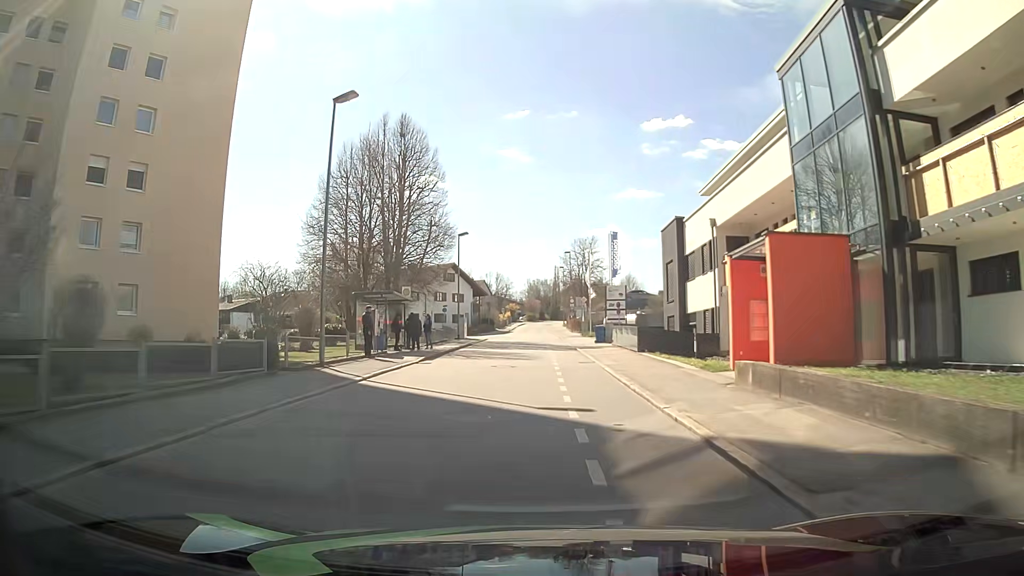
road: residential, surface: asphalt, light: Day
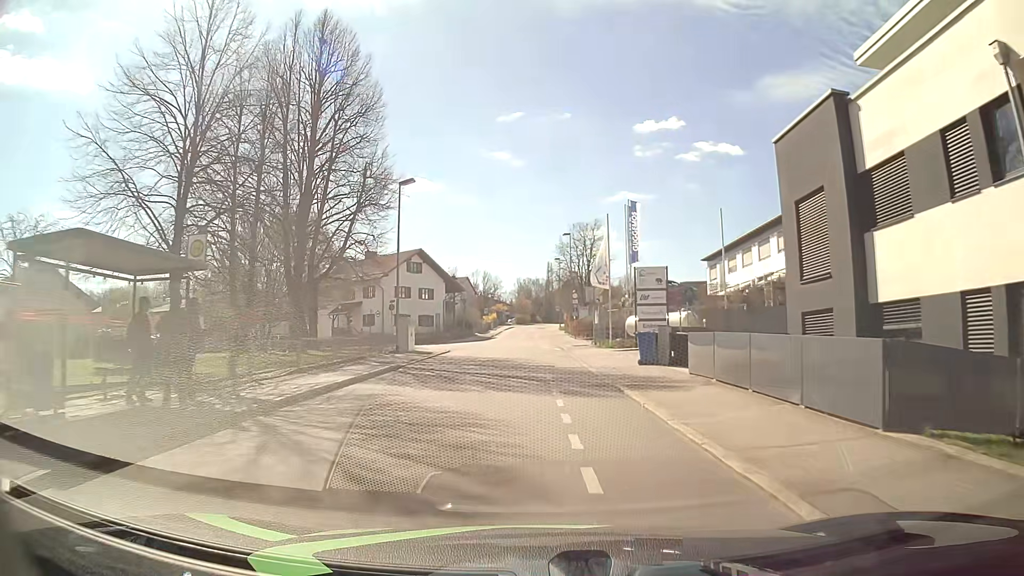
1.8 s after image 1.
(+0.3, +19.9) m; +1°
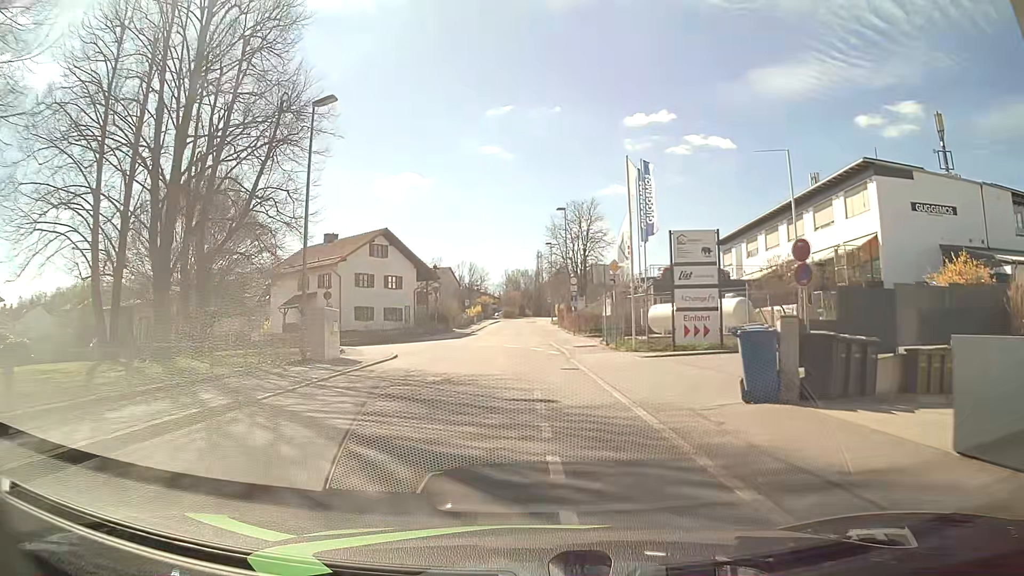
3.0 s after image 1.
(+0.2, +11.5) m; +2°
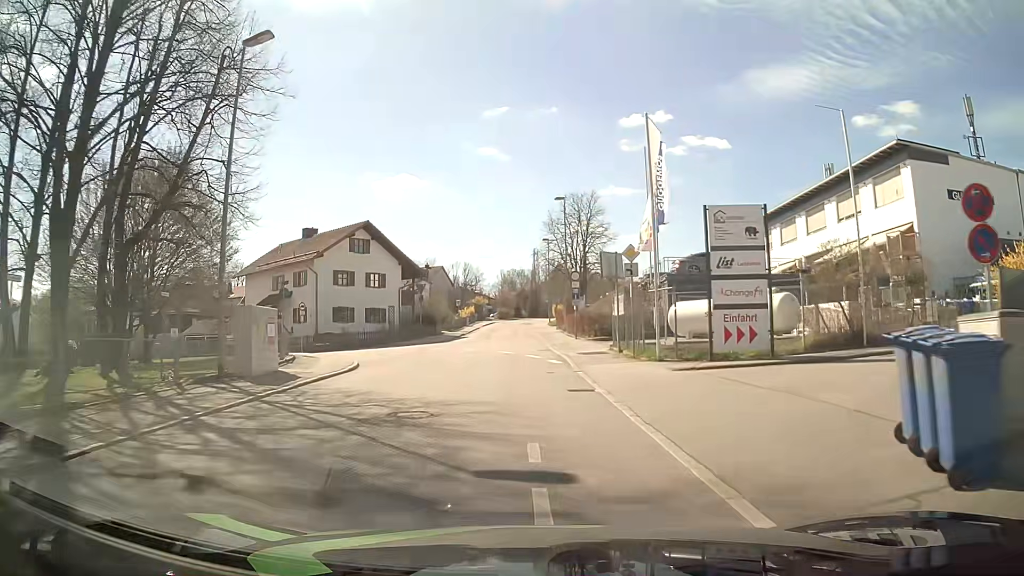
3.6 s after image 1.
(0.0, +5.3) m; 0°
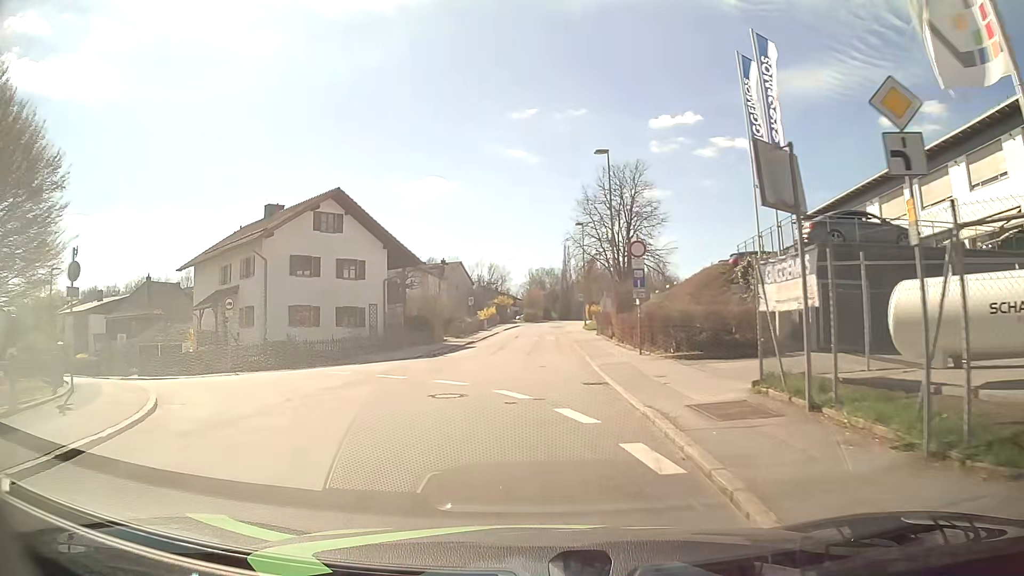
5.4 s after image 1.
(-0.2, +14.7) m; -2°
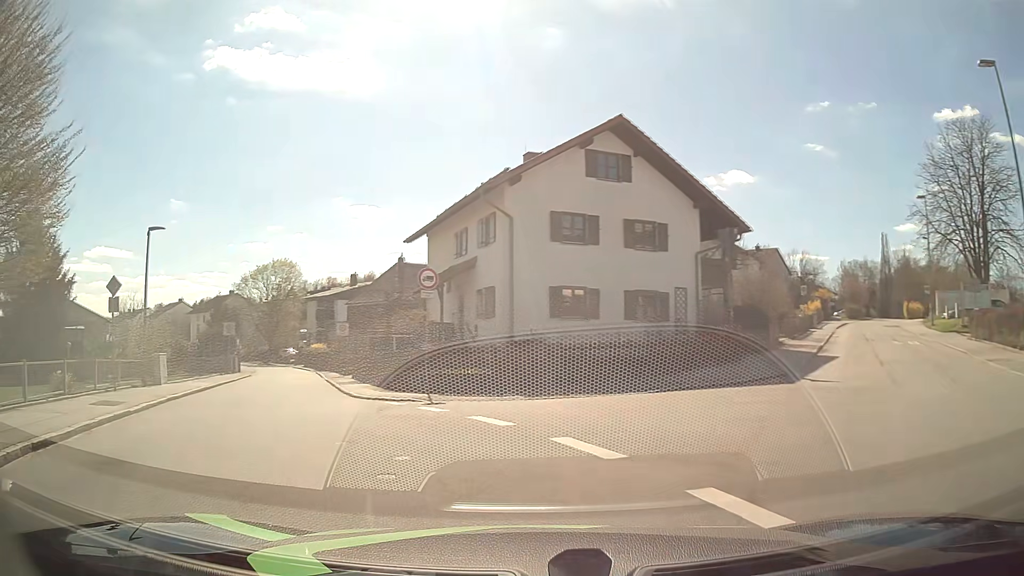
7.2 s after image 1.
(-2.5, +12.9) m; -27°
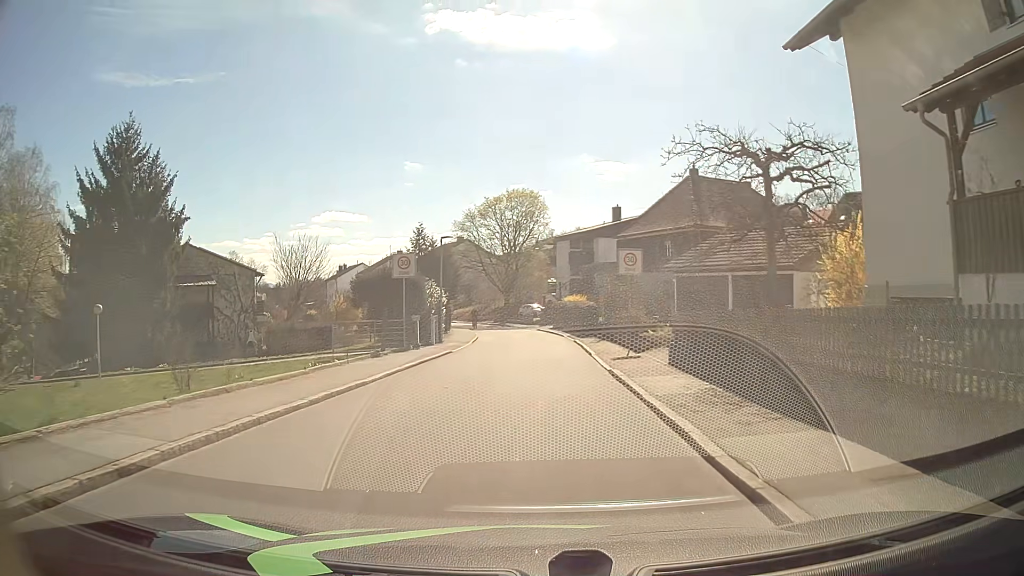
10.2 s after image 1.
(-6.8, +21.1) m; -21°
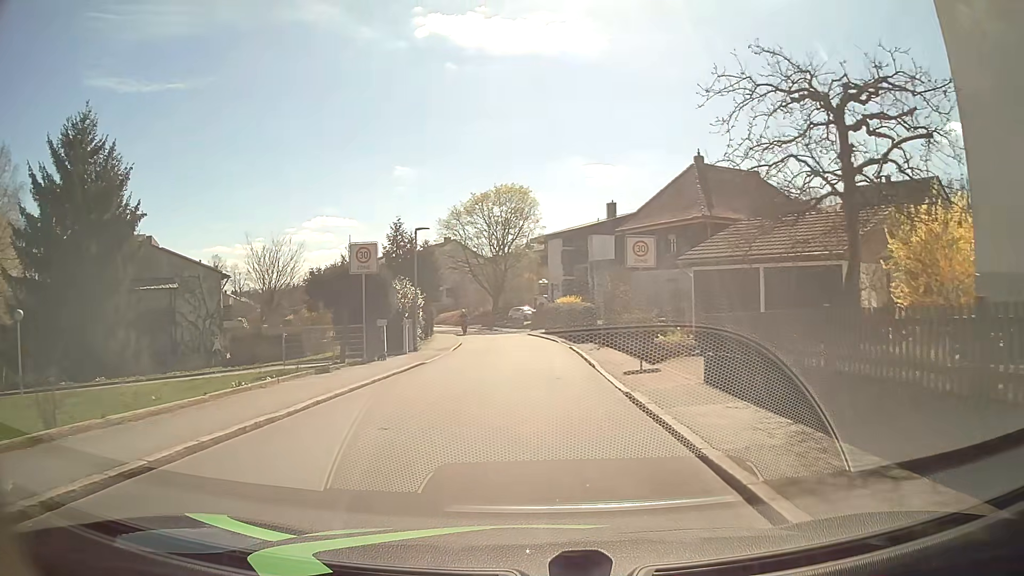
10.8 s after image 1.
(+0.1, +4.4) m; +1°
(0, +10) (0, +20) (0, +30) (-1, +40) (-2, +50) (-5, +60) (-8, +69) (-13, +78) (-19, +86) (-24, +94) m
